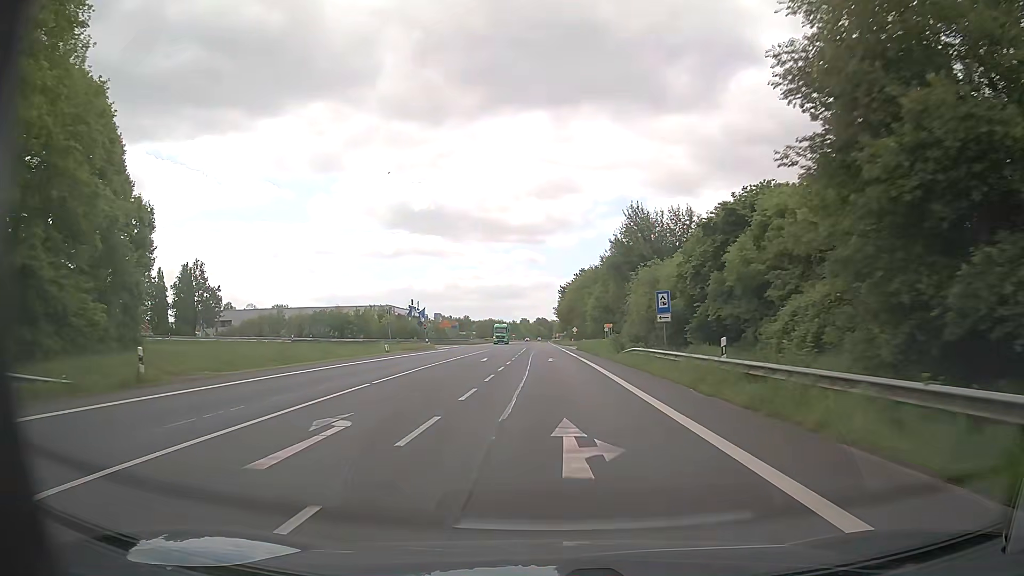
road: primary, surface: asphalt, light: Day
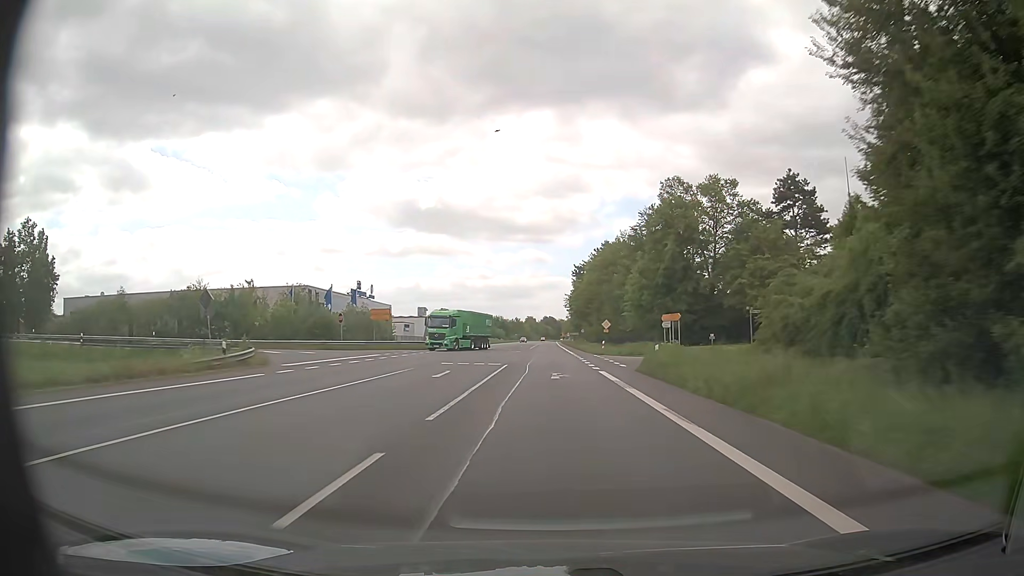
(-0.2, +45.5) m; -1°
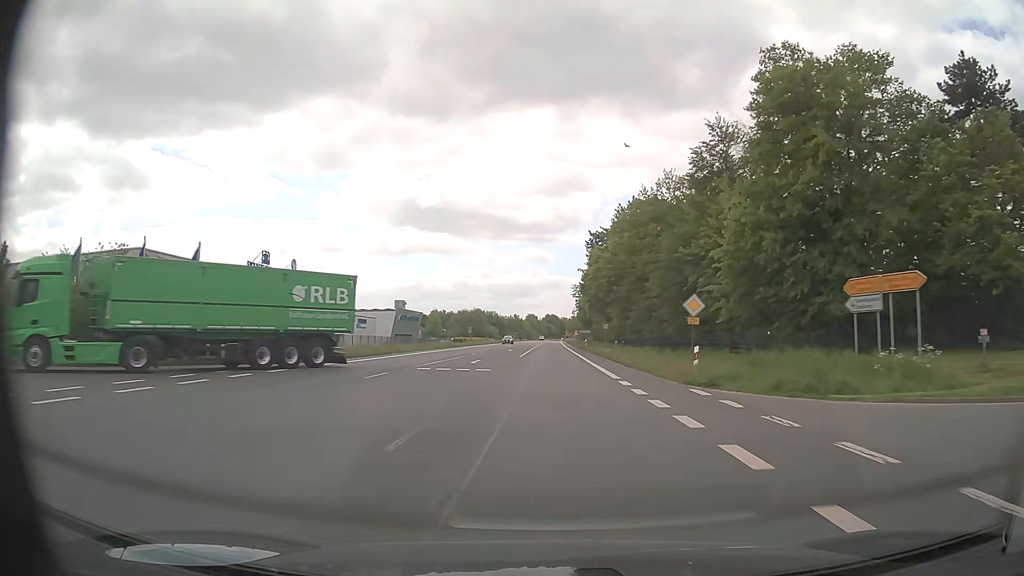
(-0.1, +34.3) m; 0°
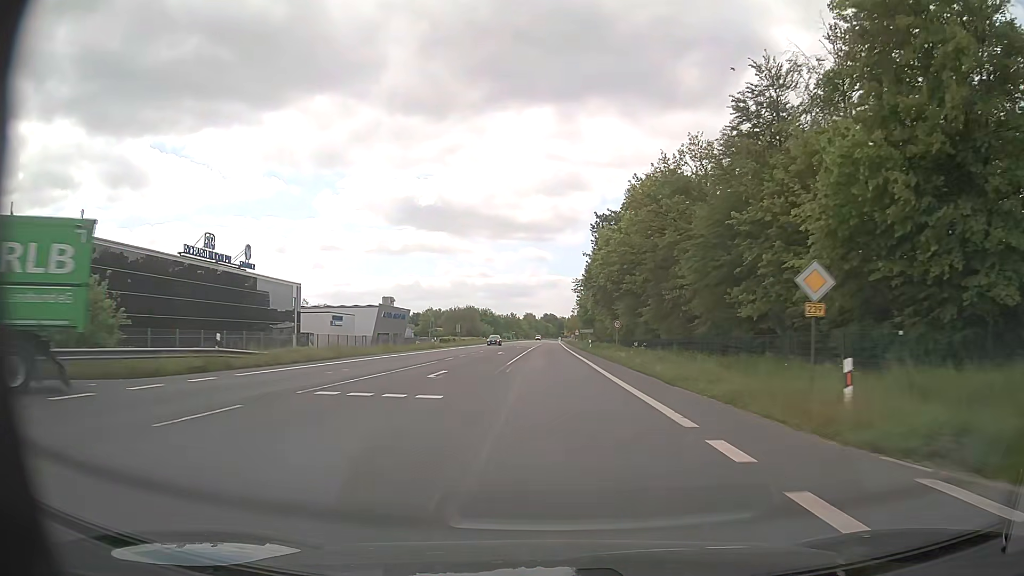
(0.0, +11.4) m; 0°
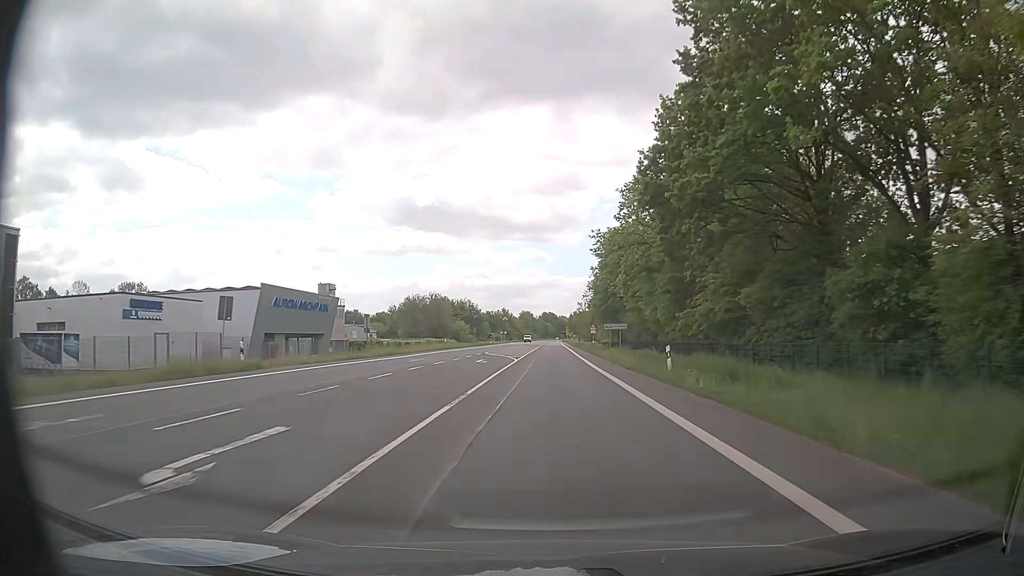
(0.0, +45.7) m; 0°
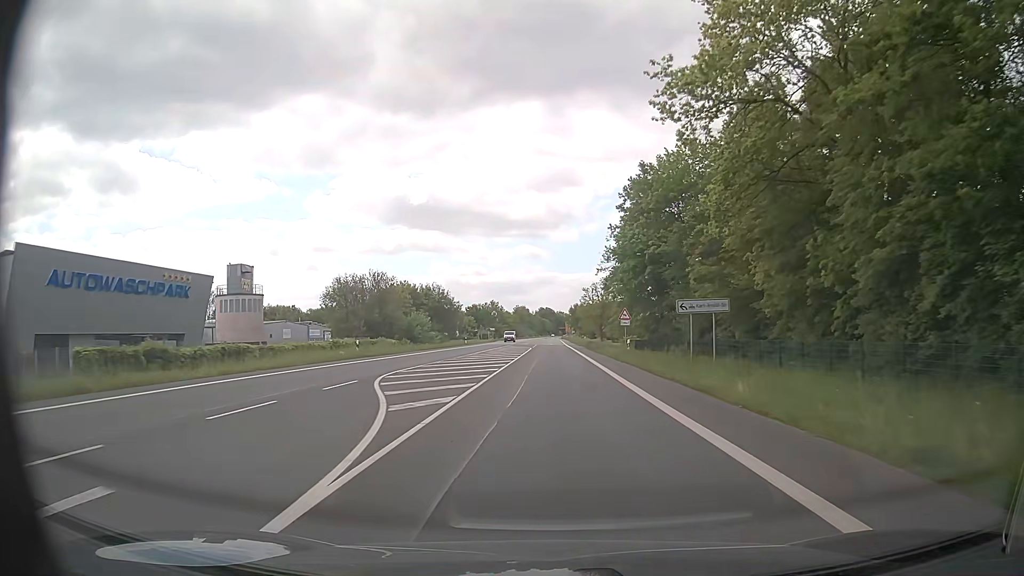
(0.0, +34.3) m; +1°
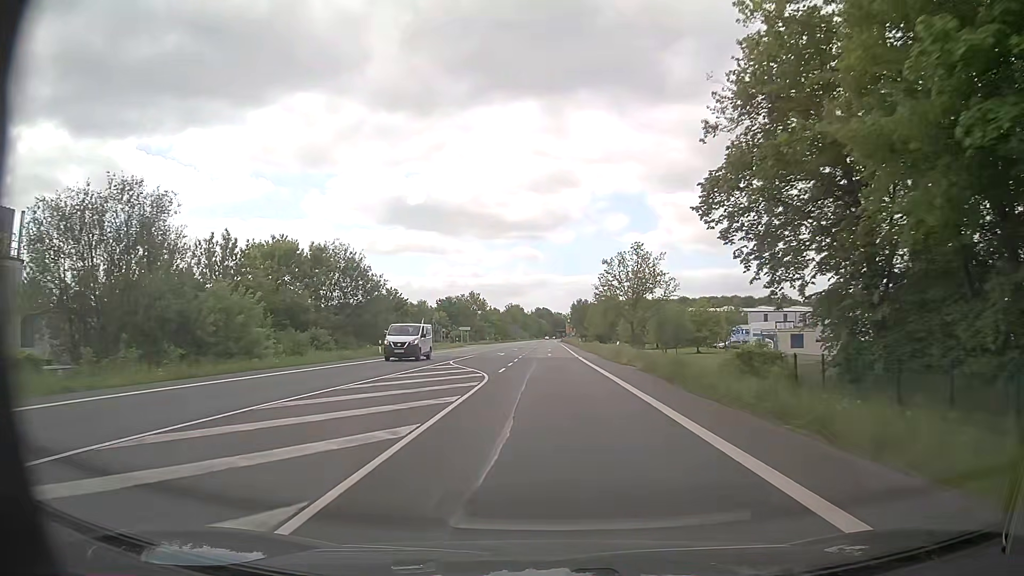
(-0.3, +45.9) m; 0°
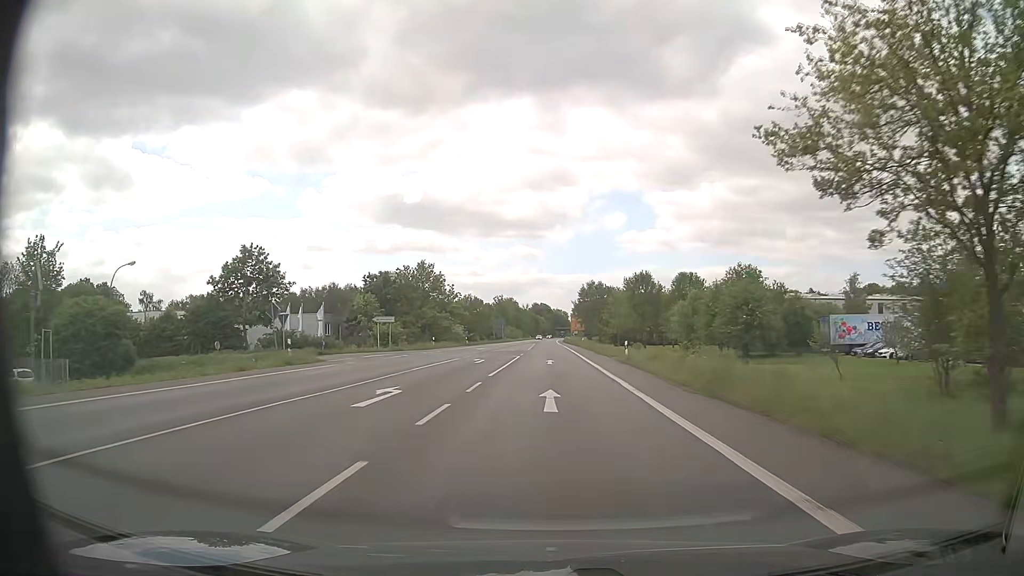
(0.0, +57.5) m; 0°
(0, +10) (0, +20) (0, +30) (0, +40) (0, +50) (0, +60) (0, +70) (0, +80) (0, +90) (0, +100) m
